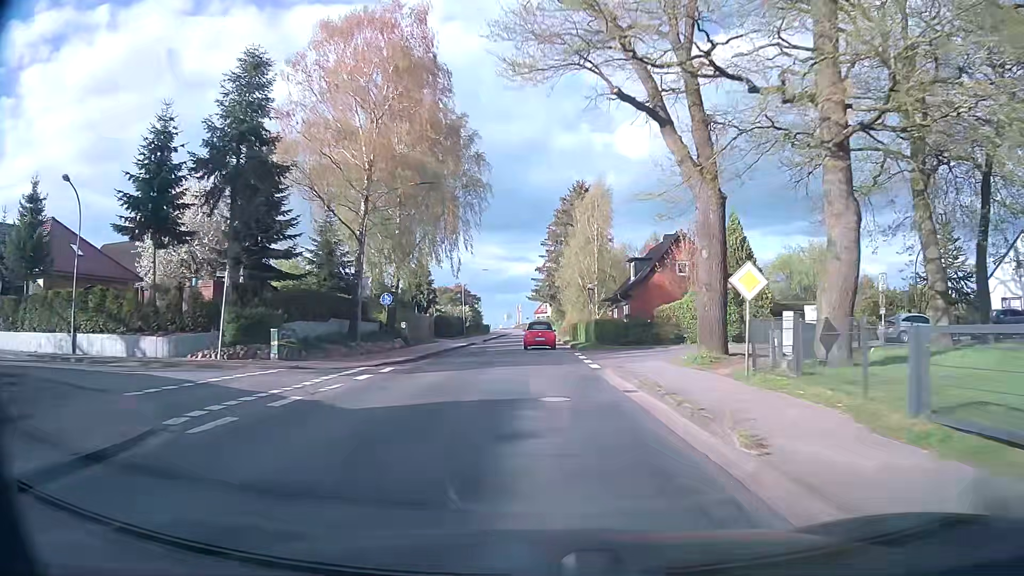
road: tertiary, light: Day
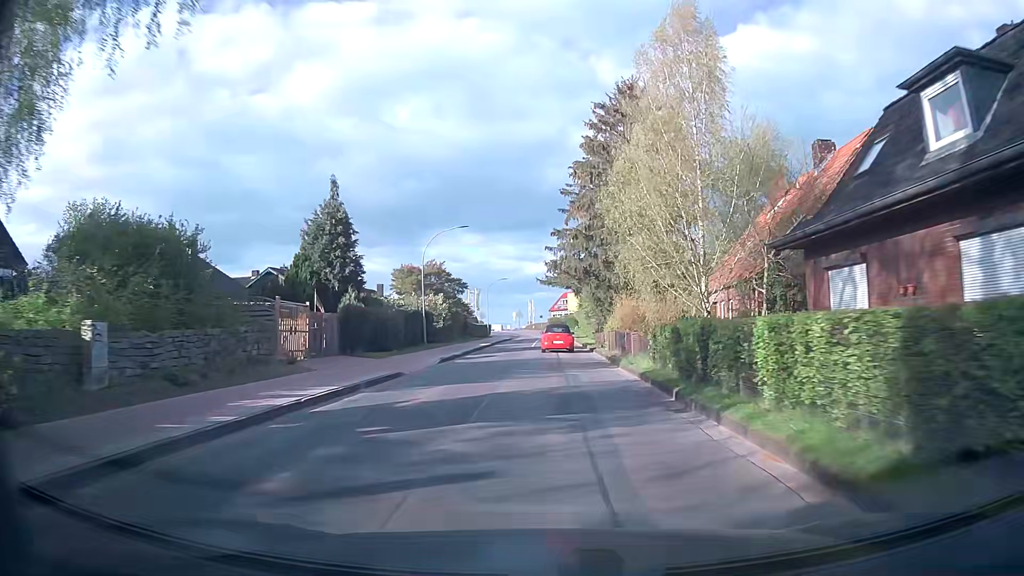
(-0.5, +33.7) m; -1°
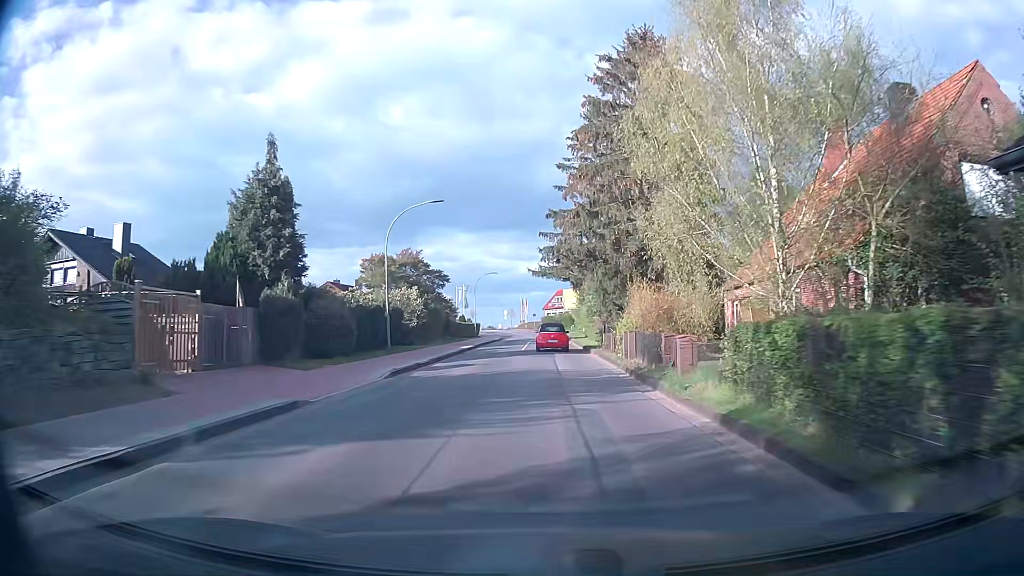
(0.0, +8.4) m; 0°
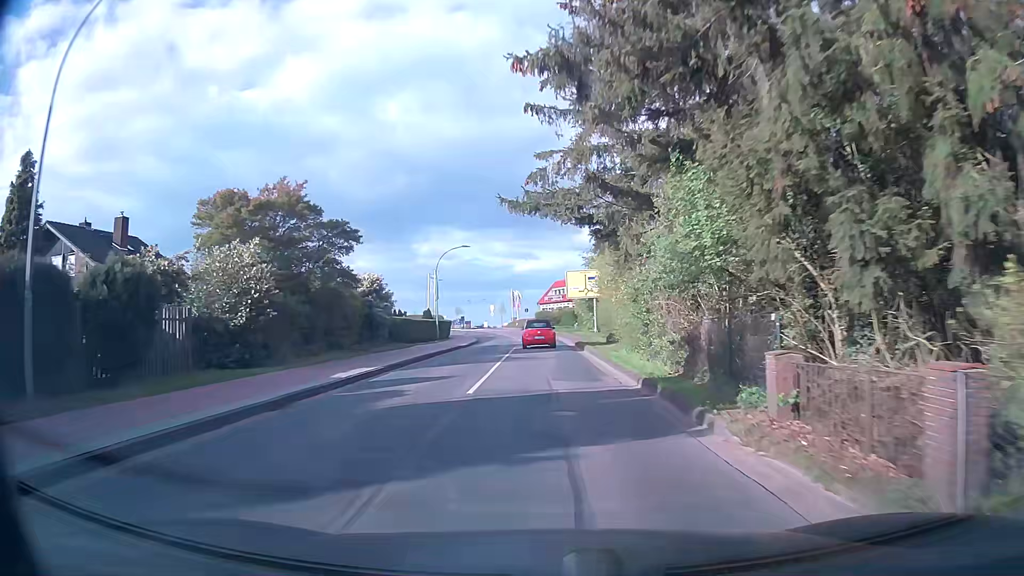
(+0.3, +25.0) m; +1°
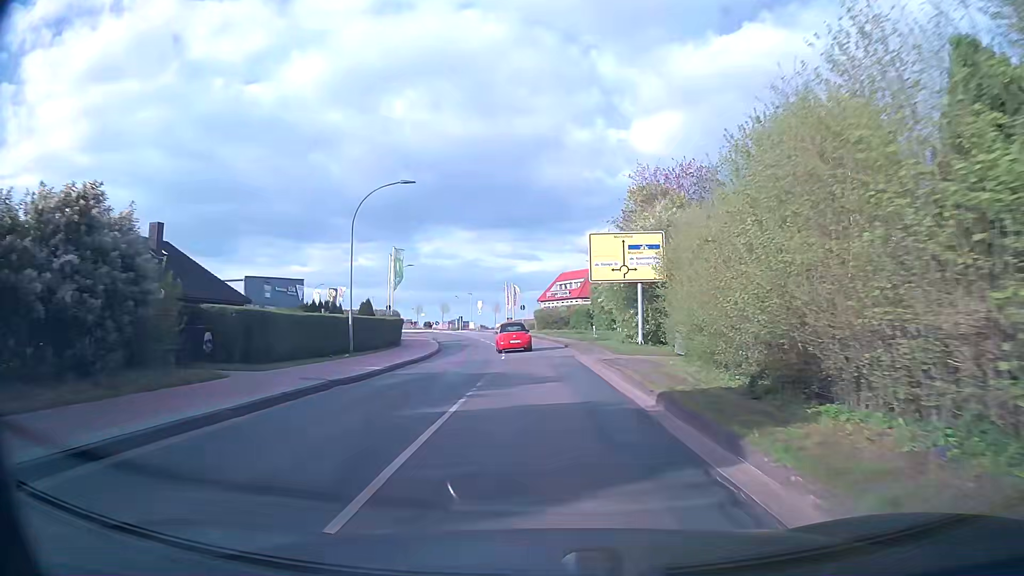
(-0.1, +24.6) m; 0°
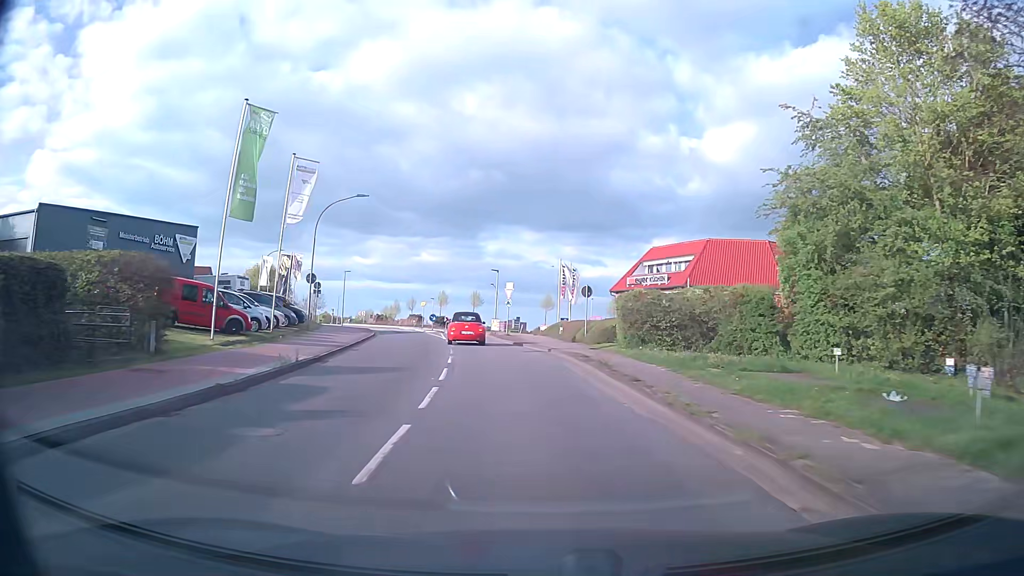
(-0.8, +39.9) m; -5°
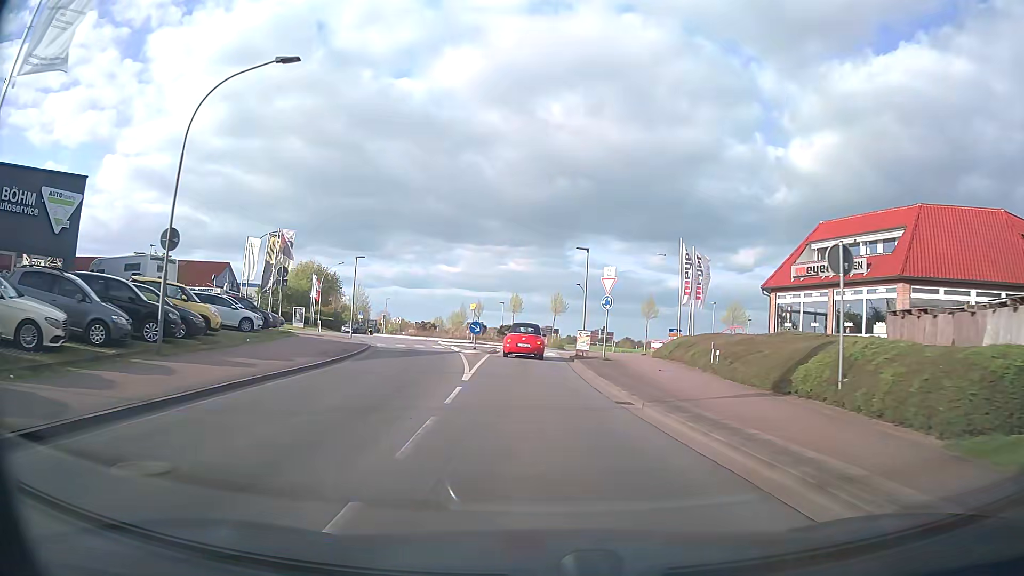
(-1.2, +22.0) m; -7°
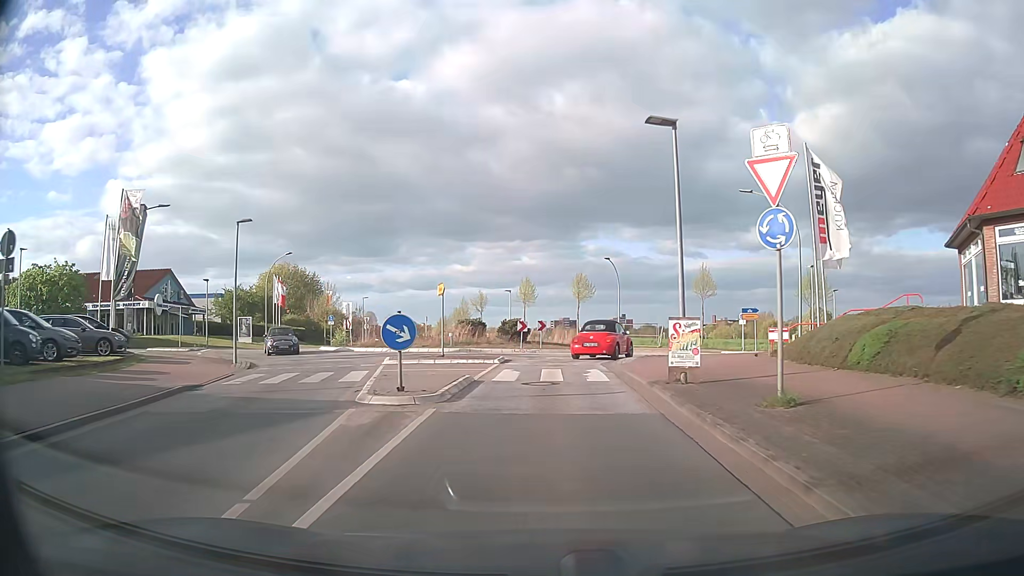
(-0.2, +19.2) m; -1°
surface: asphalt
(0, +10) (0, +20) (+3, +30) (+7, +39) (+7, +48) (+1, +57) (-6, +64) (-11, +73) (-15, +82) (-17, +91) m
